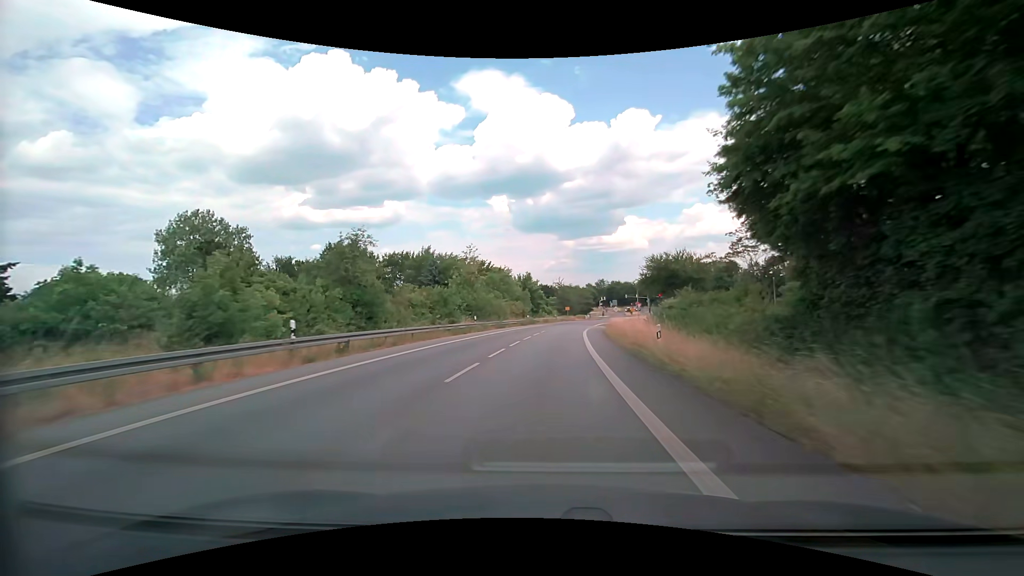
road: secondary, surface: asphalt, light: Day
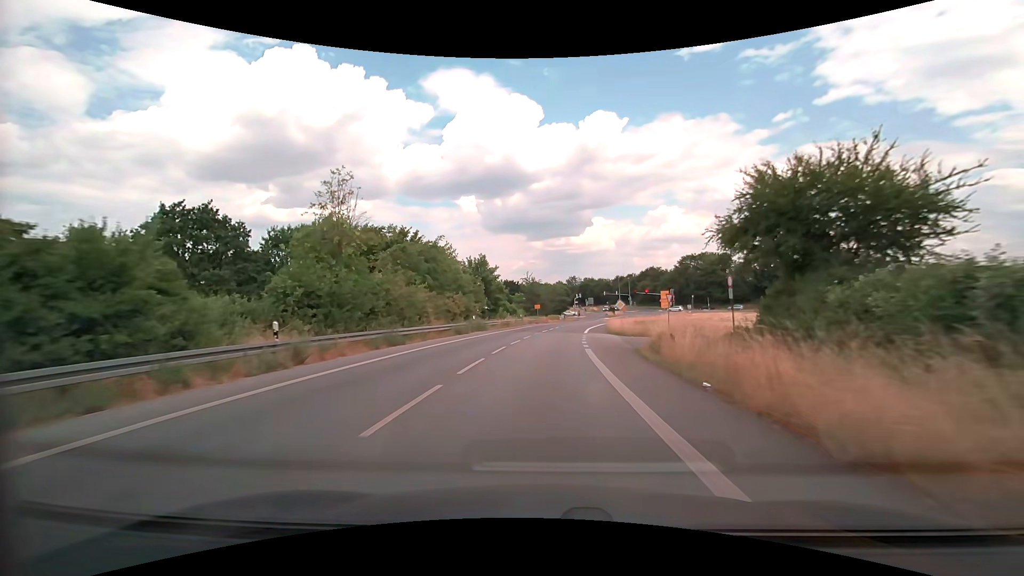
(+0.9, +28.0) m; +4°
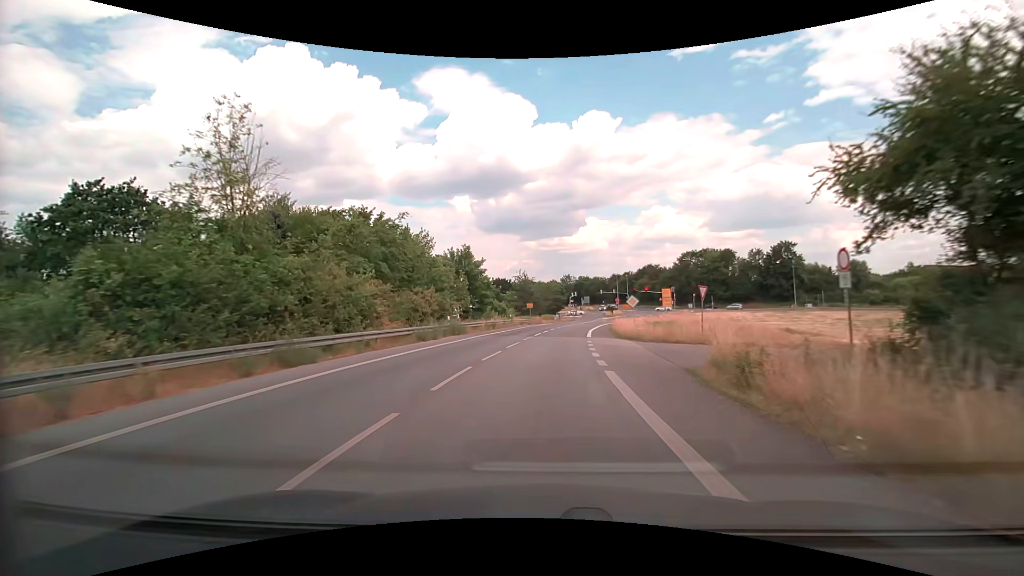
(+0.1, +8.5) m; +1°
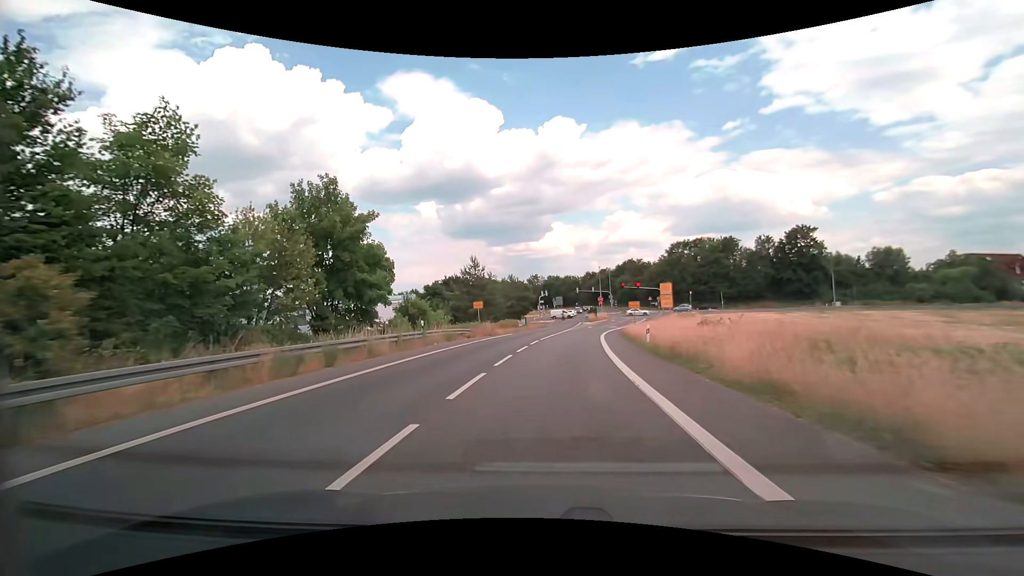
(+0.9, +29.7) m; +4°
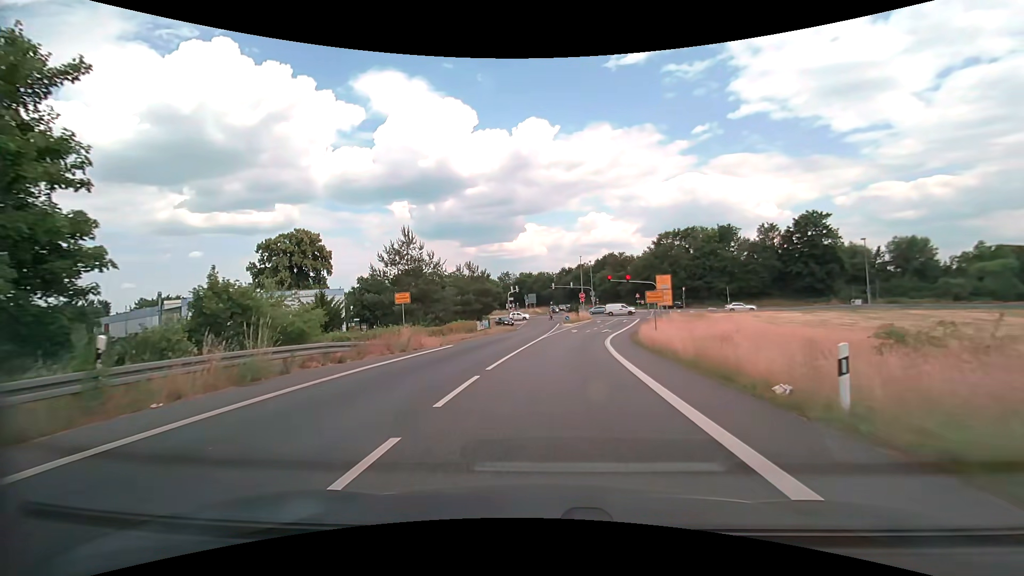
(+0.4, +18.1) m; +3°
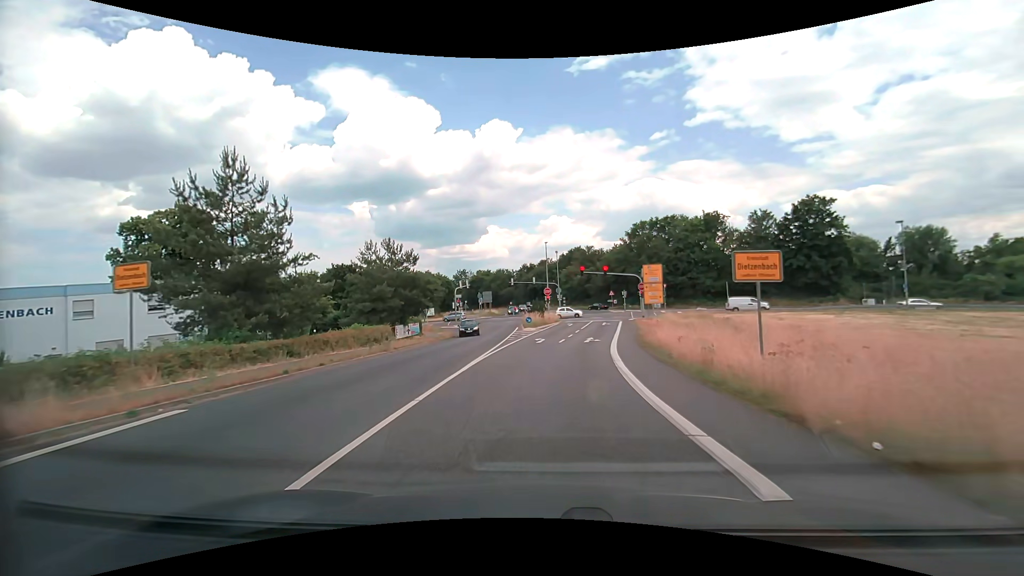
(+0.5, +17.7) m; +4°
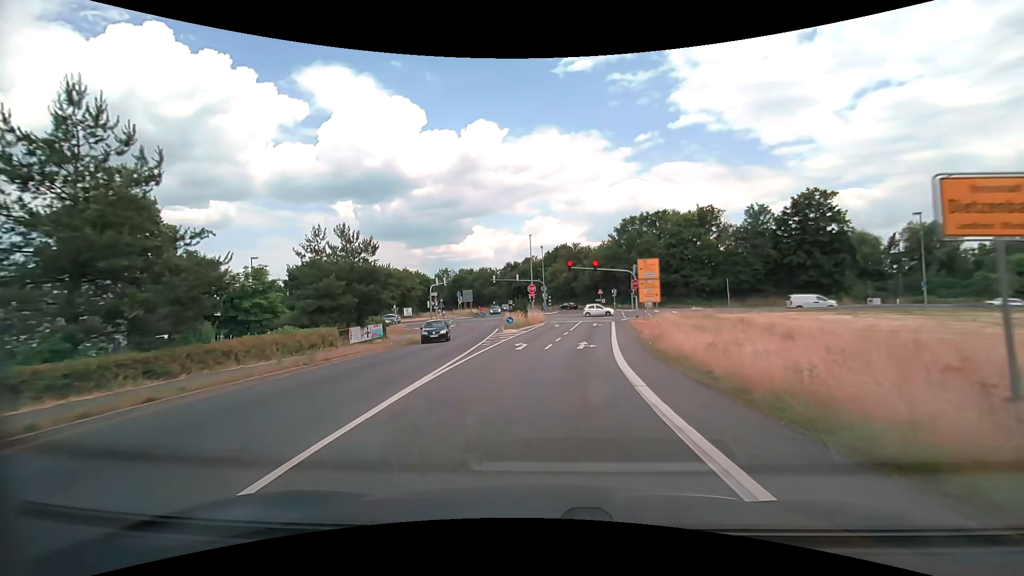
(+0.1, +6.1) m; +2°
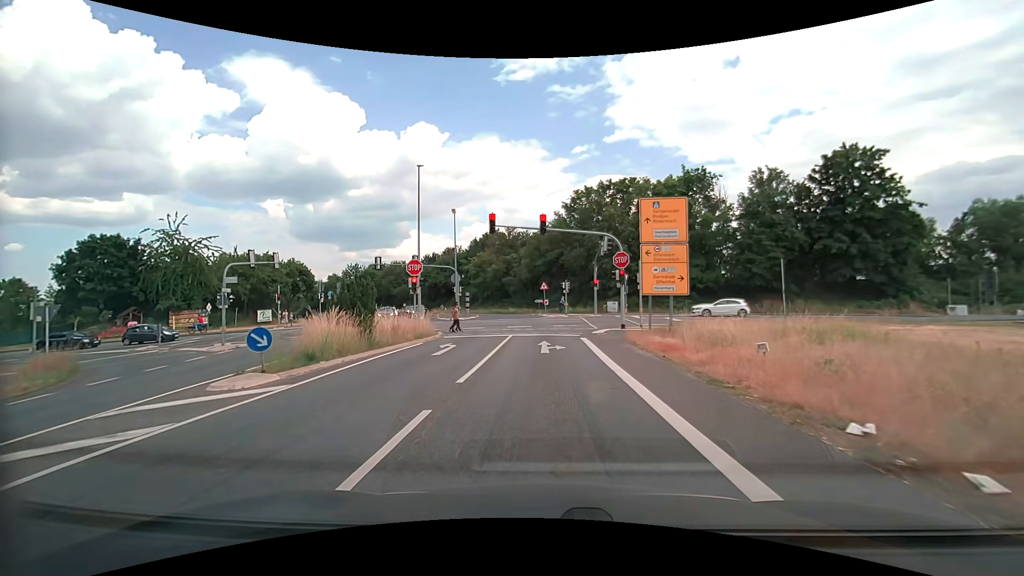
(+2.1, +28.7) m; +7°
(0, +10) (0, +20) (0, +30) (-1, +40) (-3, +50) (-5, +59) (-9, +69) (-14, +78) (-19, +86) (-25, +94) m
